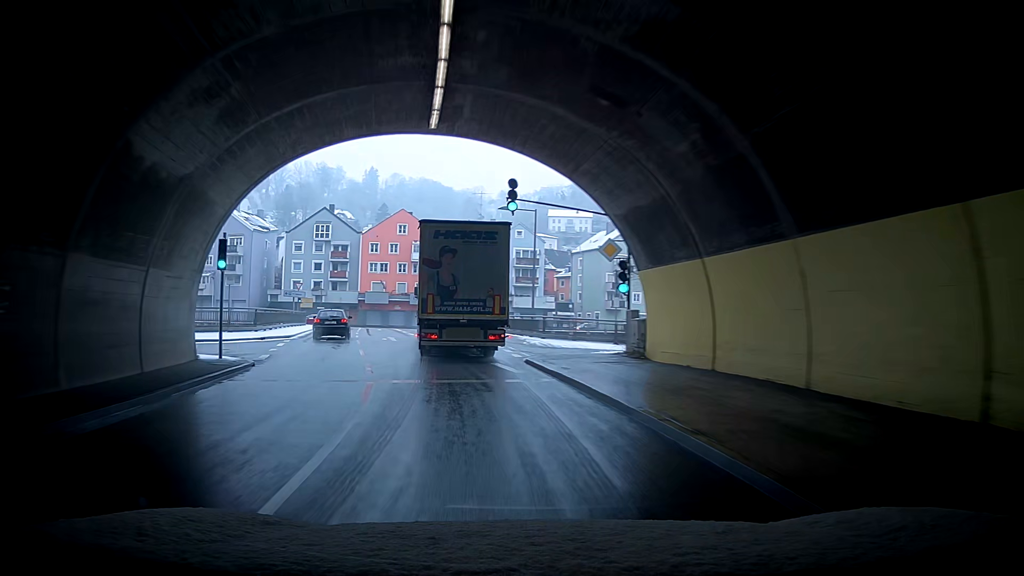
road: primary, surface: asphalt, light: Day
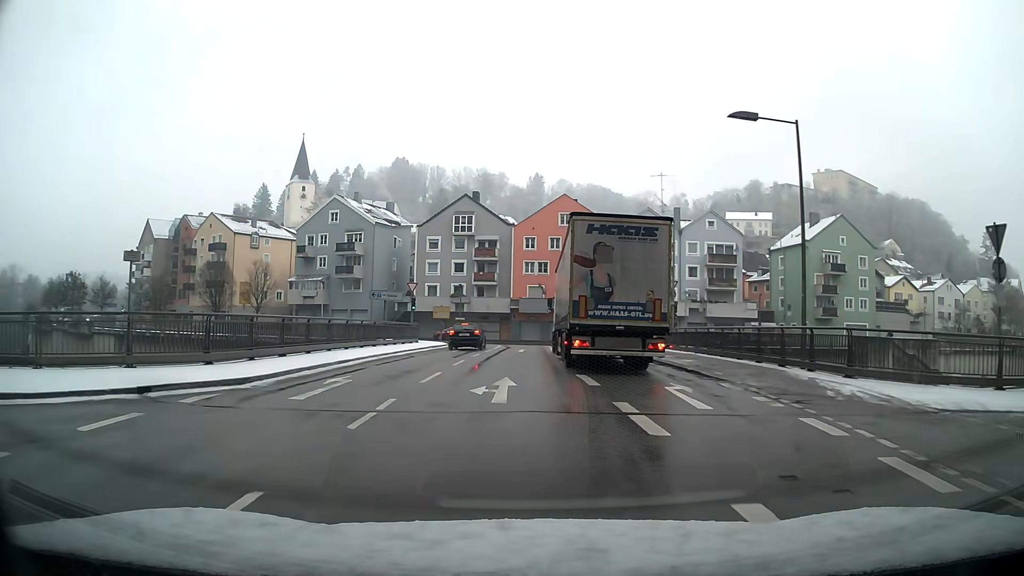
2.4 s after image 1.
(-5.8, +19.0) m; -32°
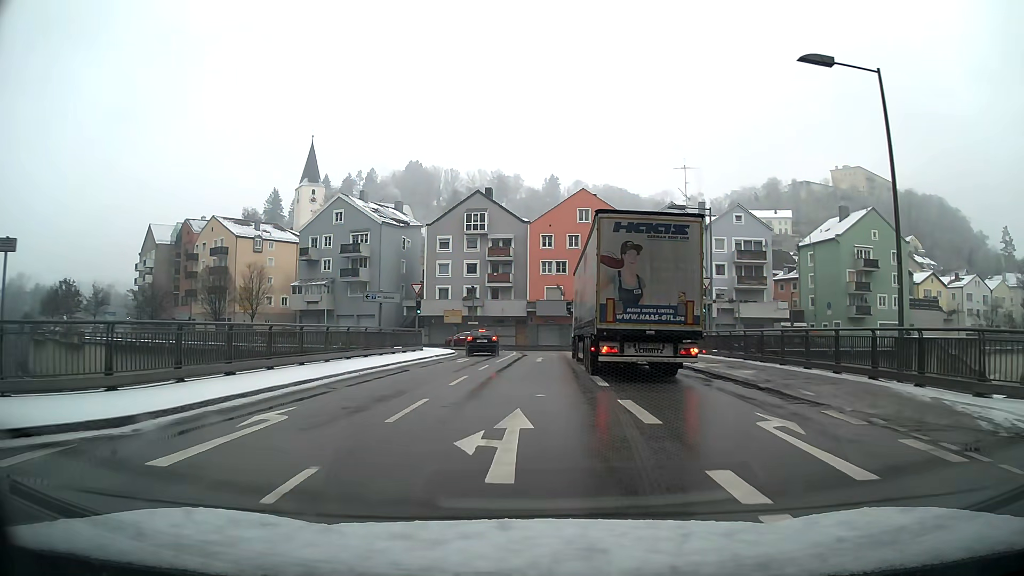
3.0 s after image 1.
(-0.1, +4.9) m; -2°
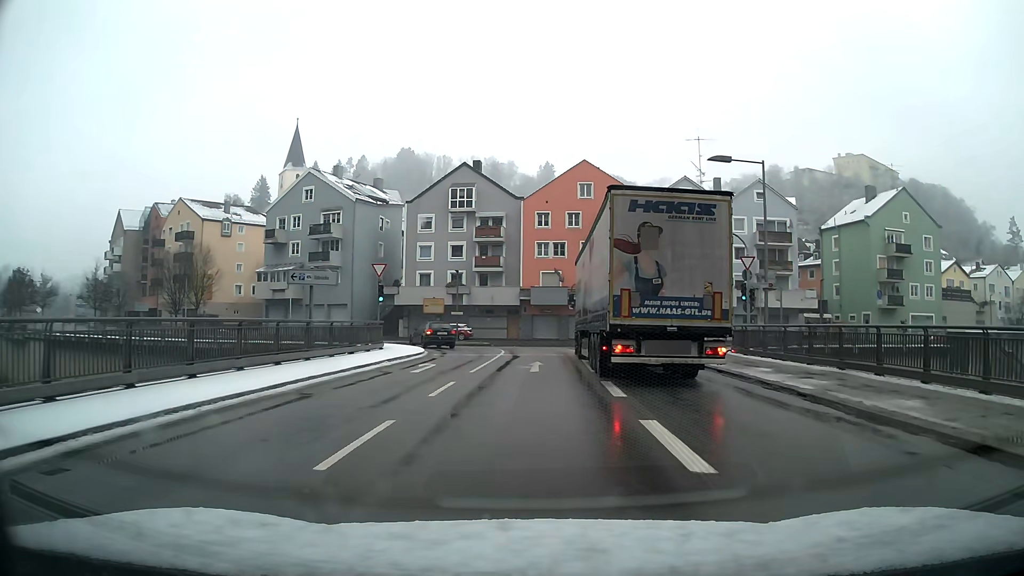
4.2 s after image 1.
(0.0, +9.0) m; +1°
(0, +10) (0, +20) (0, +30) (-1, +40) (-7, +48) (-16, +53) (-25, +56) (-35, +59) (-44, +64) (-52, +69) m
